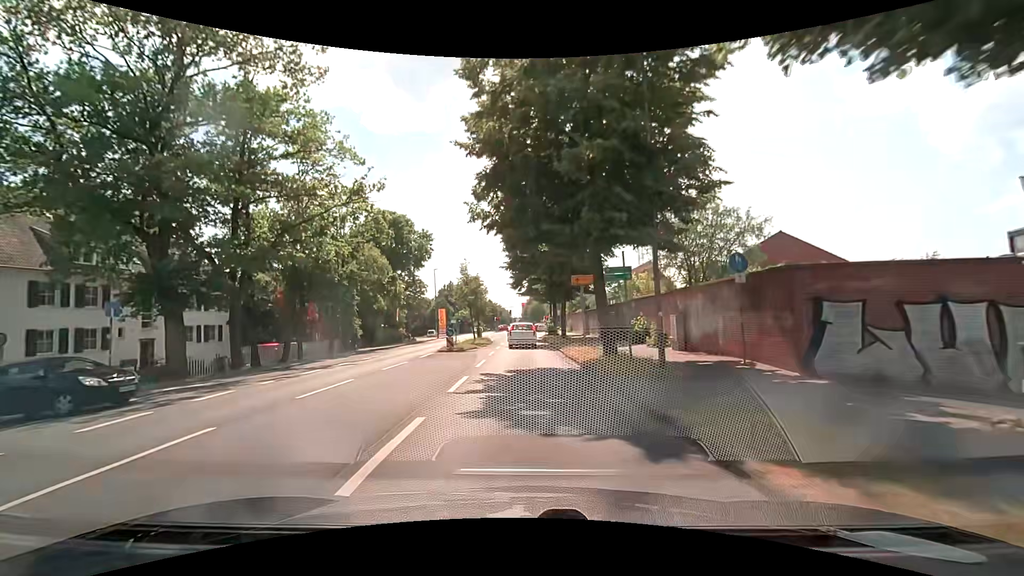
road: secondary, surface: asphalt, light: Day
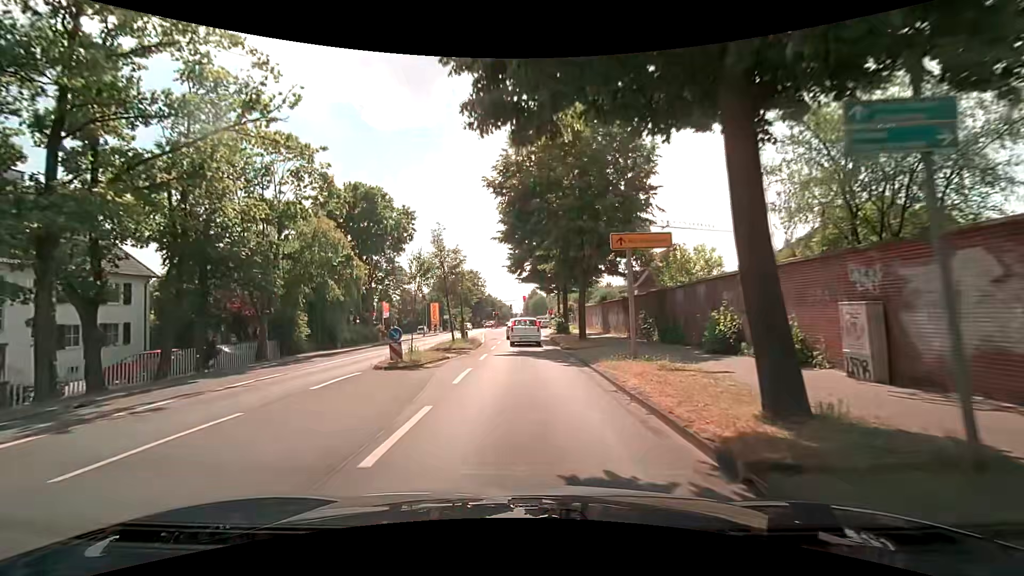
(0.0, +11.2) m; 0°
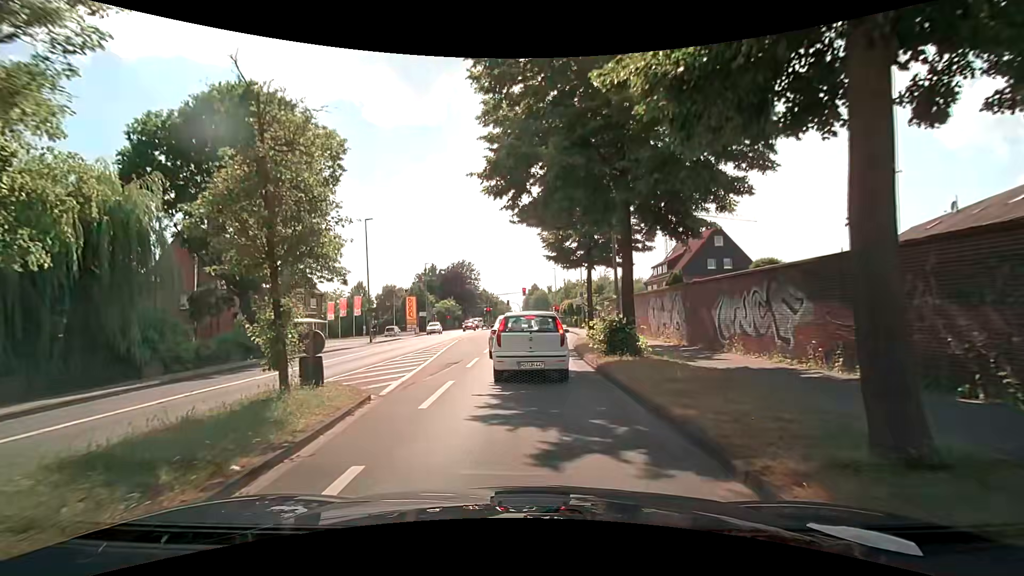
(-0.1, +21.4) m; 0°
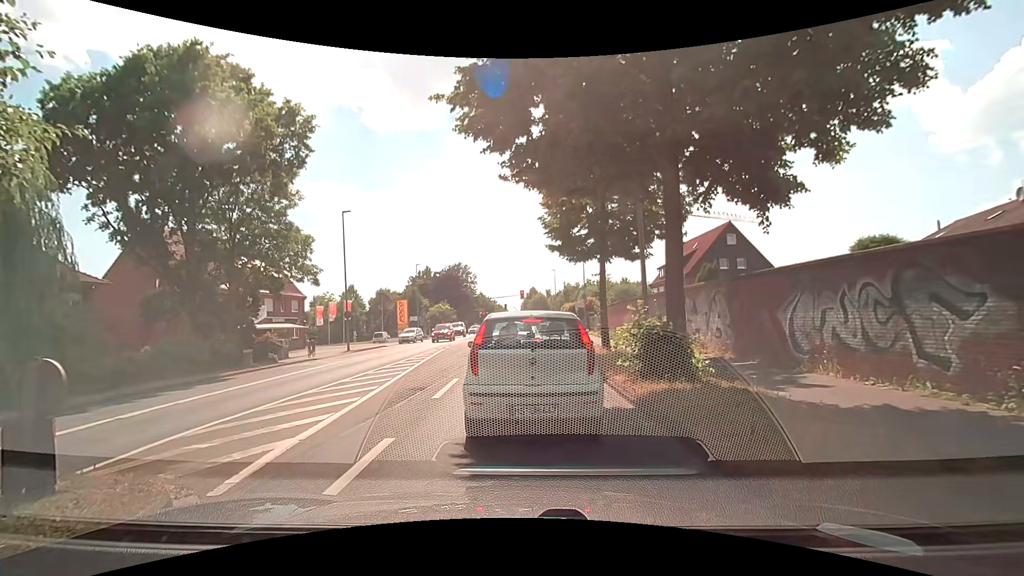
(0.0, +4.4) m; +1°
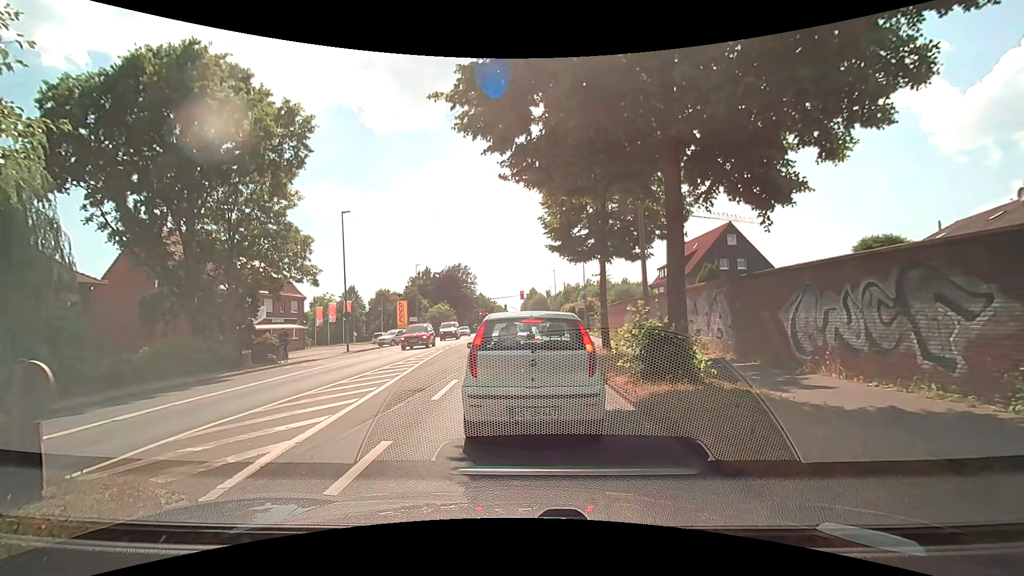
(0.0, +0.1) m; 0°
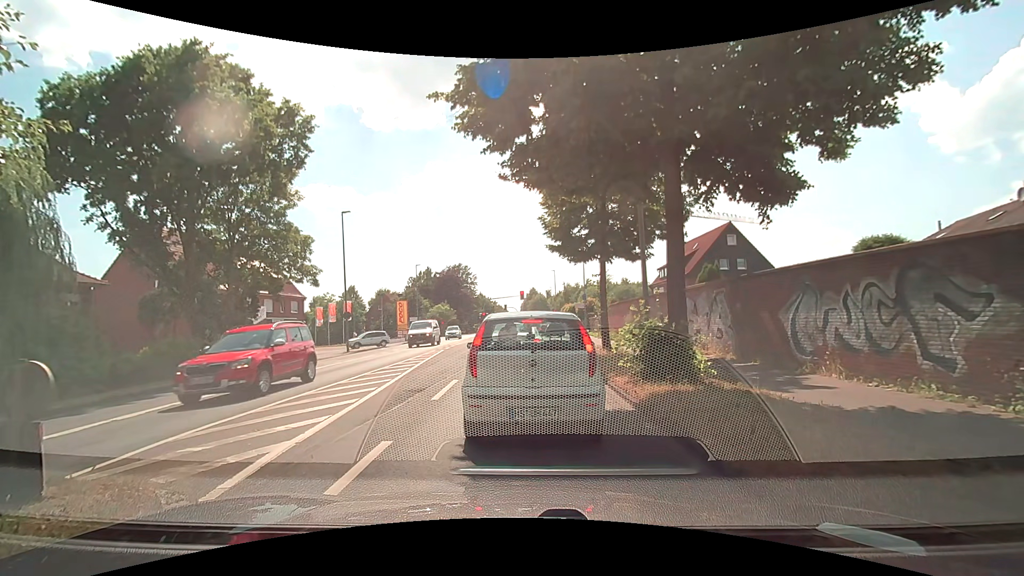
(0.0, 0.0) m; 0°
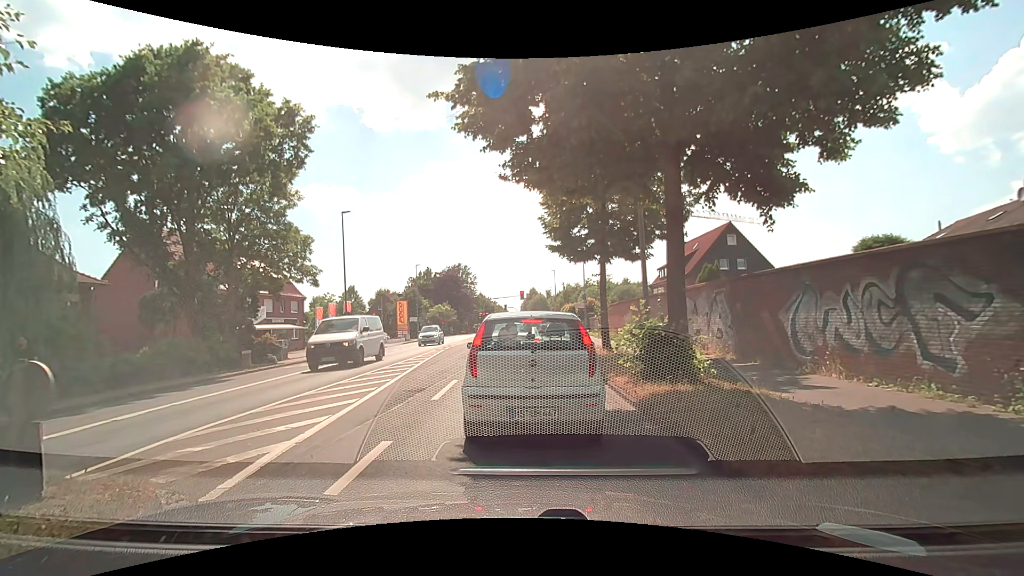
(0.0, 0.0) m; 0°
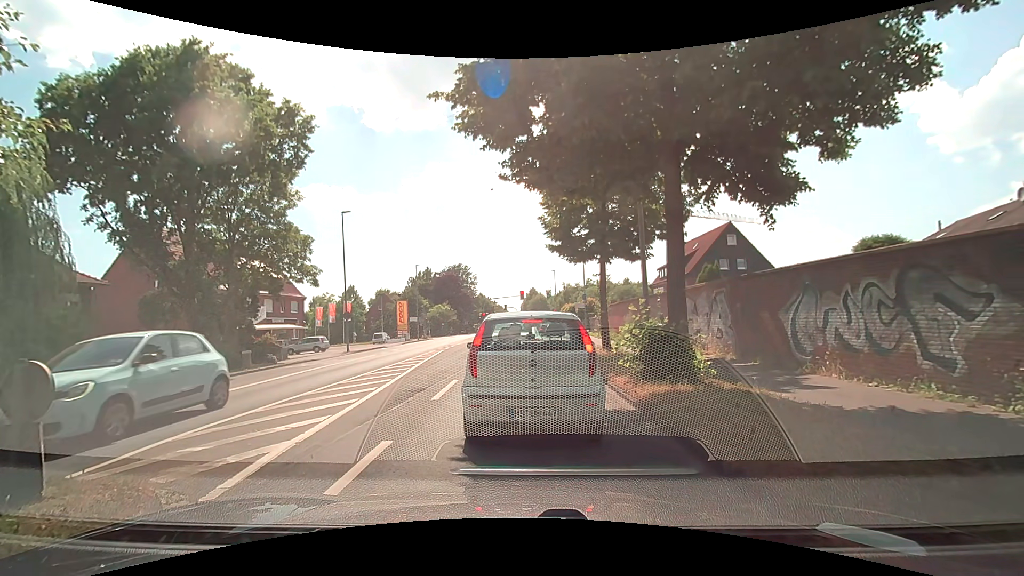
(0.0, 0.0) m; 0°
